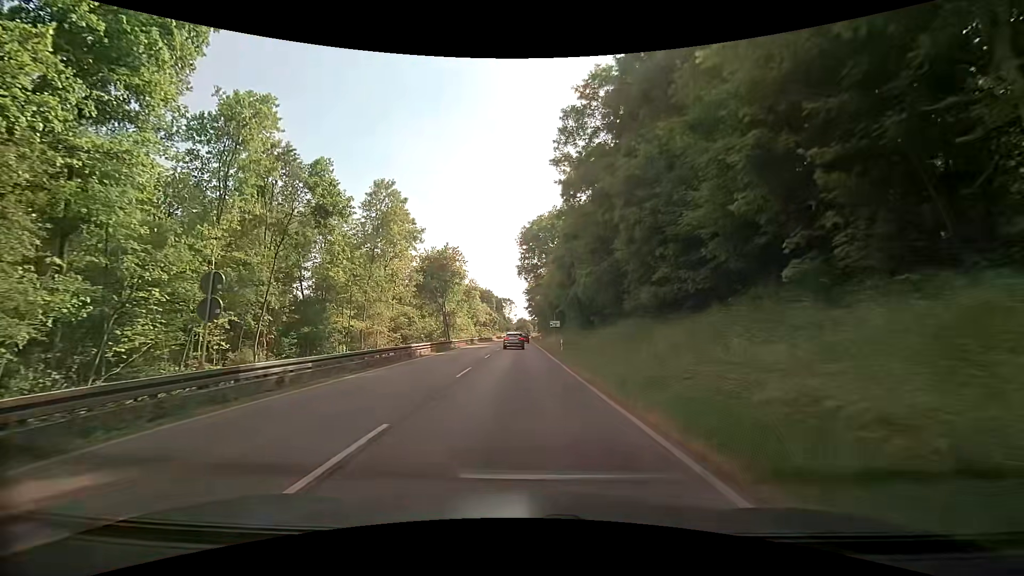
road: secondary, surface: asphalt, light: Day
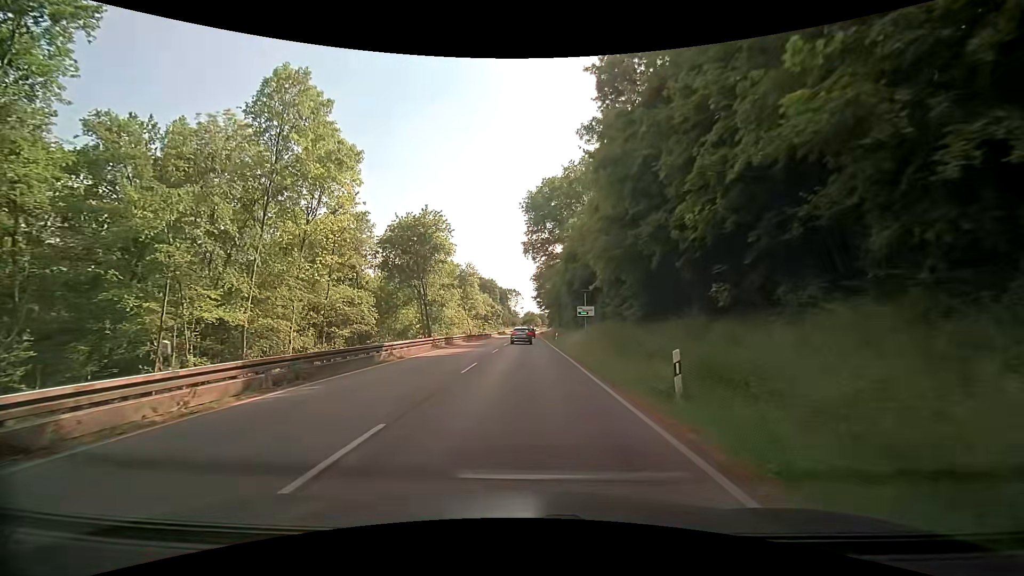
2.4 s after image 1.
(-0.1, +24.7) m; -1°
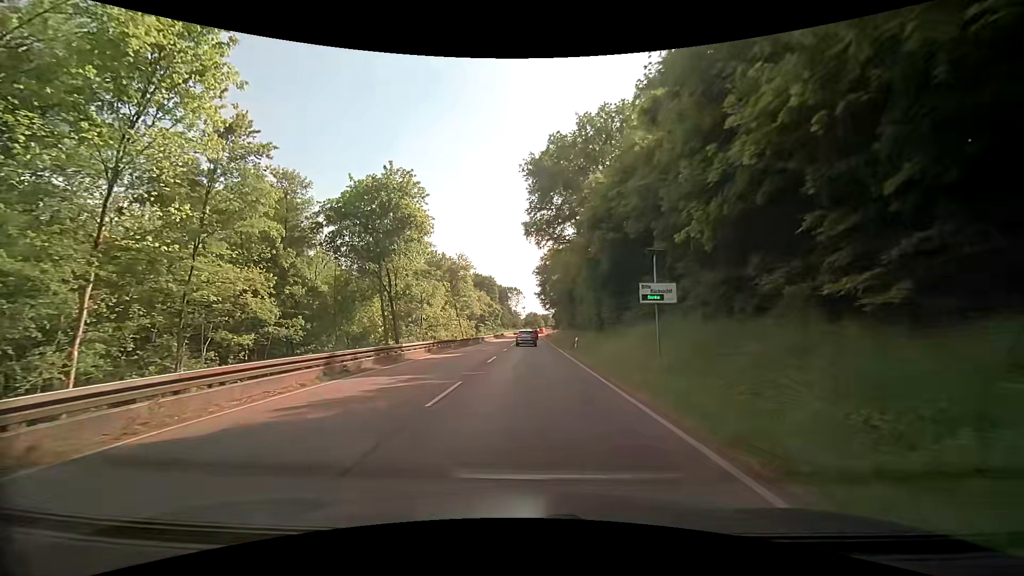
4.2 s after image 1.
(+0.2, +18.3) m; +1°
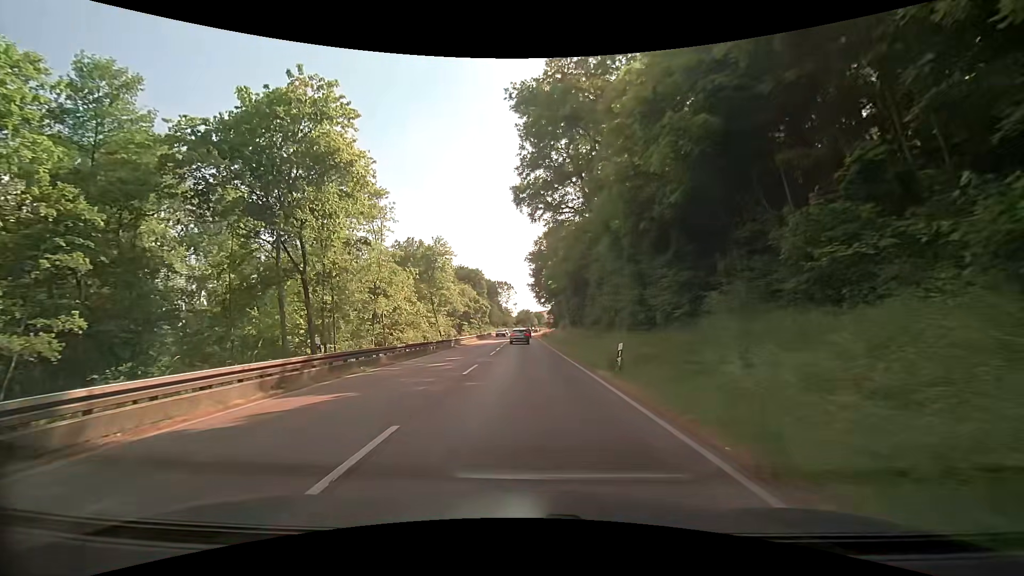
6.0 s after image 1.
(0.0, +17.8) m; +1°
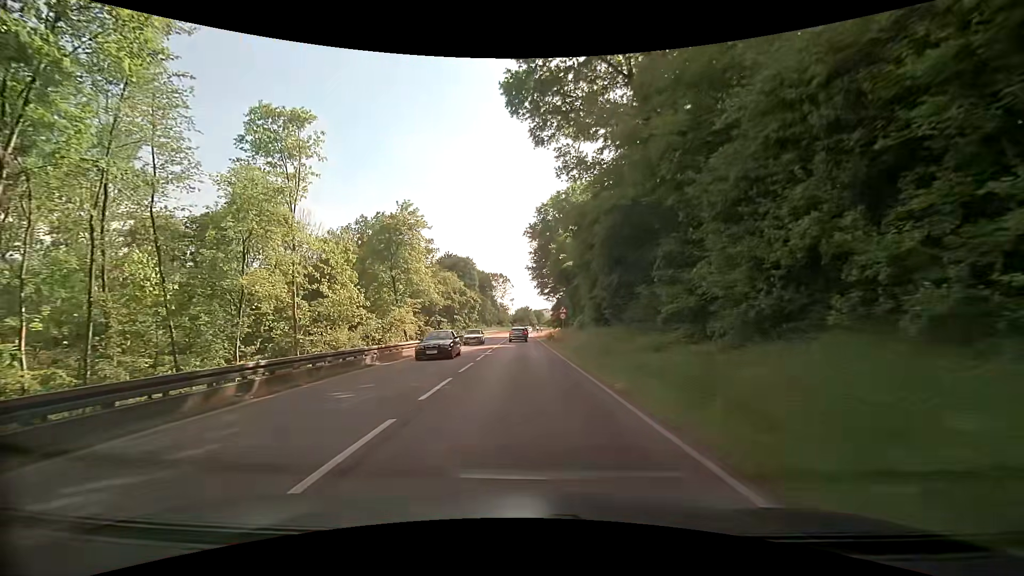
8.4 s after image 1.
(-0.2, +23.6) m; 0°
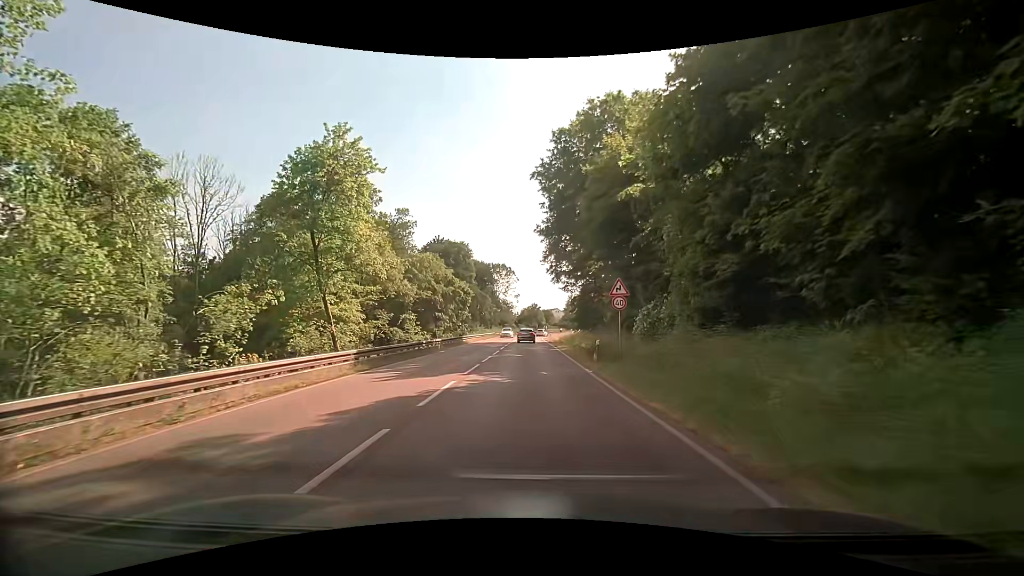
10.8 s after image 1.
(-0.2, +24.9) m; 0°
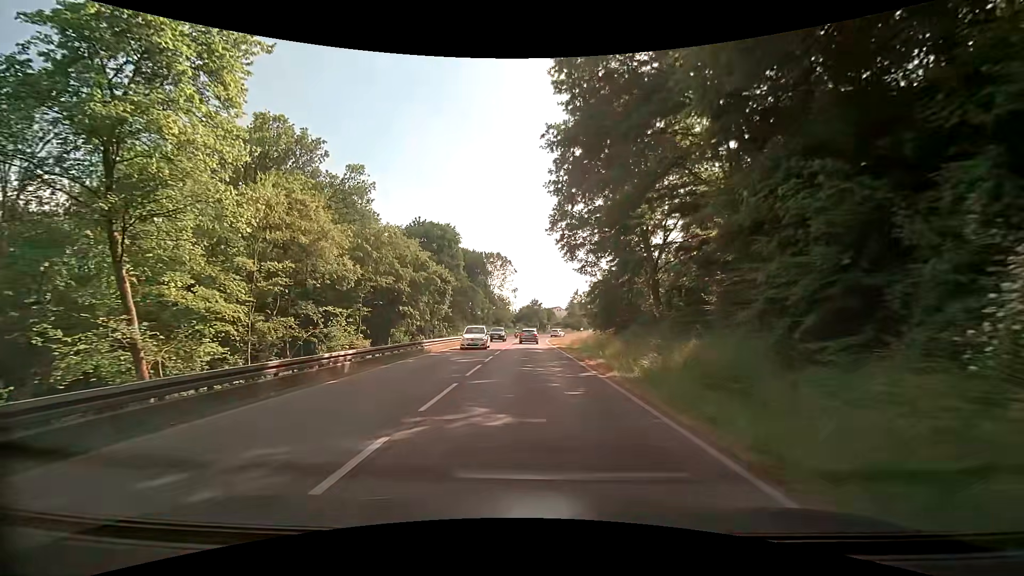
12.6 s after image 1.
(-0.2, +18.5) m; -1°
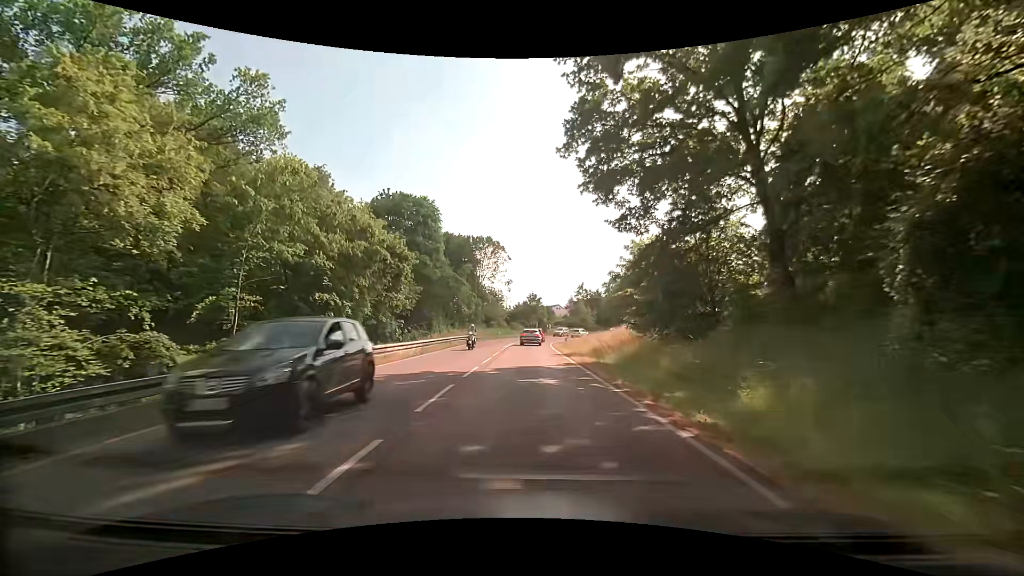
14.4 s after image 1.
(+0.1, +18.3) m; 0°
(0, +10) (0, +20) (0, +30) (+1, +40) (+1, +50) (+2, +60) (+4, +70) (+8, +79) (+12, +88) (+19, +95) m
